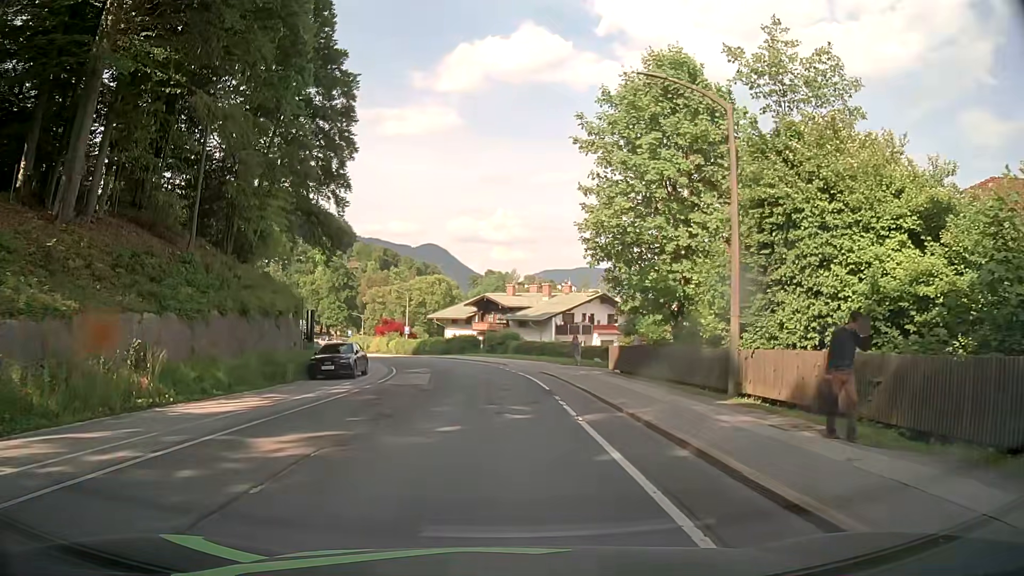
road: tertiary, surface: asphalt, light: Day
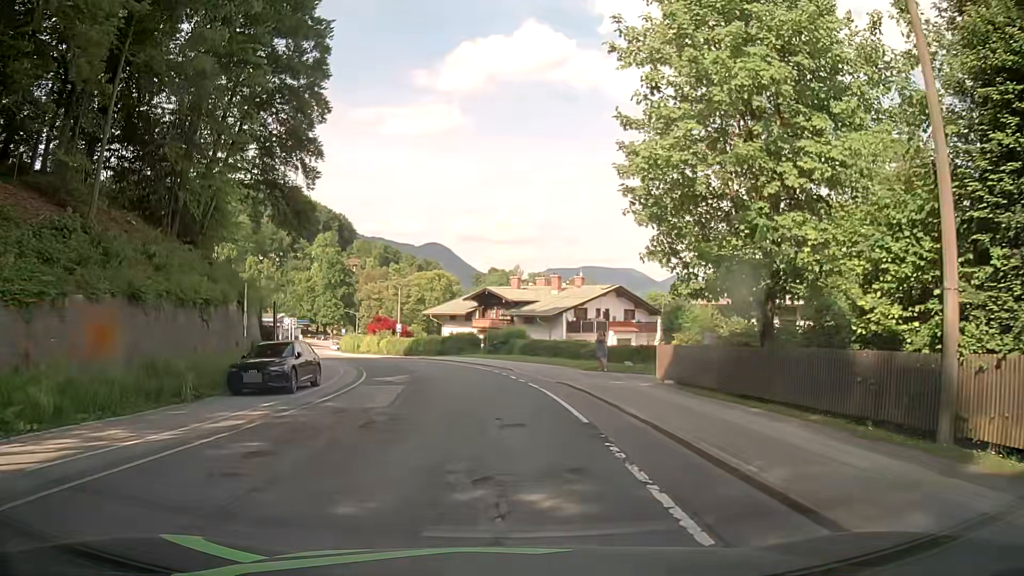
(-0.1, +8.4) m; -1°
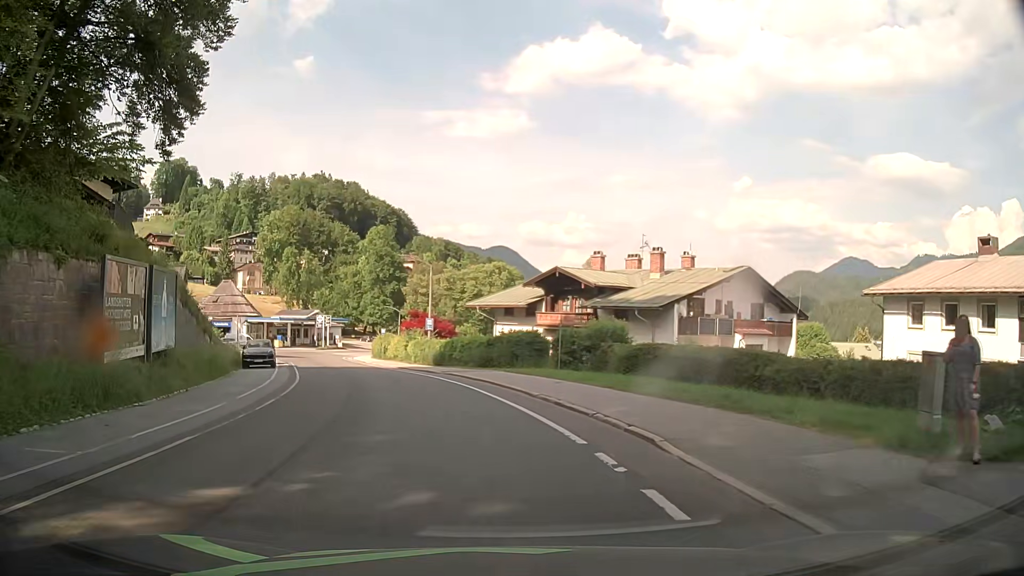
(-0.7, +20.9) m; -6°
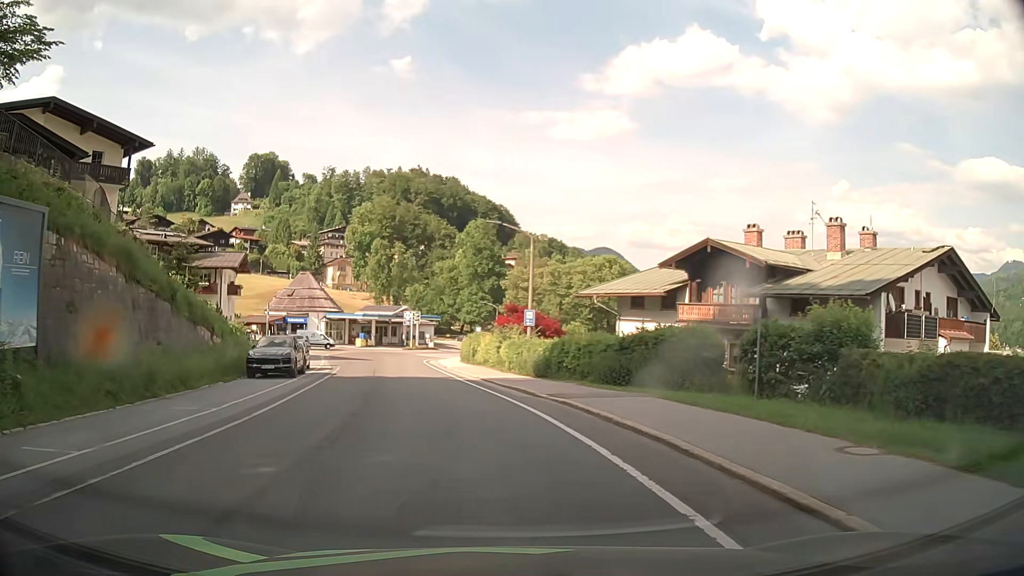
(-1.0, +13.2) m; -7°
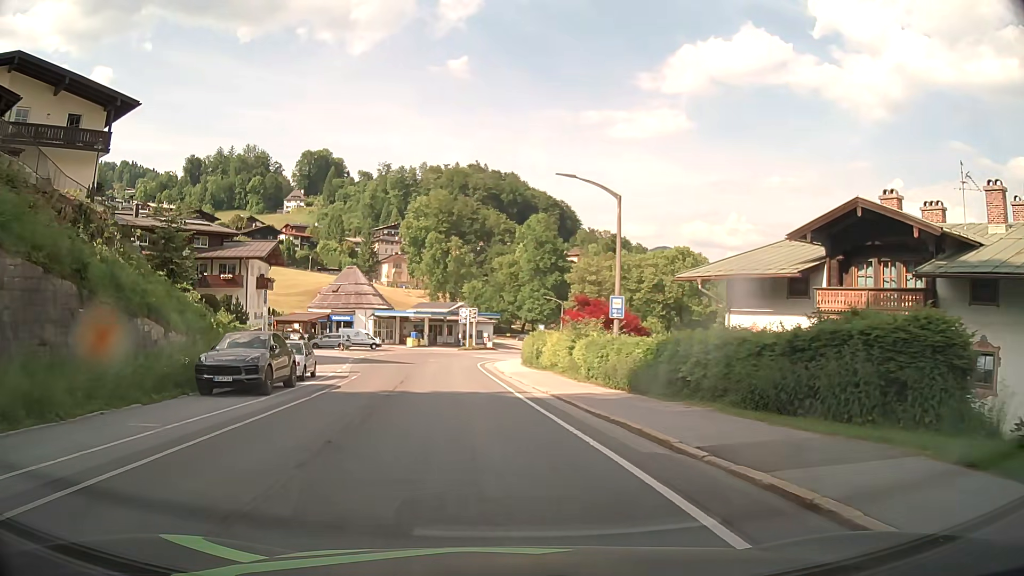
(-0.7, +9.4) m; -7°
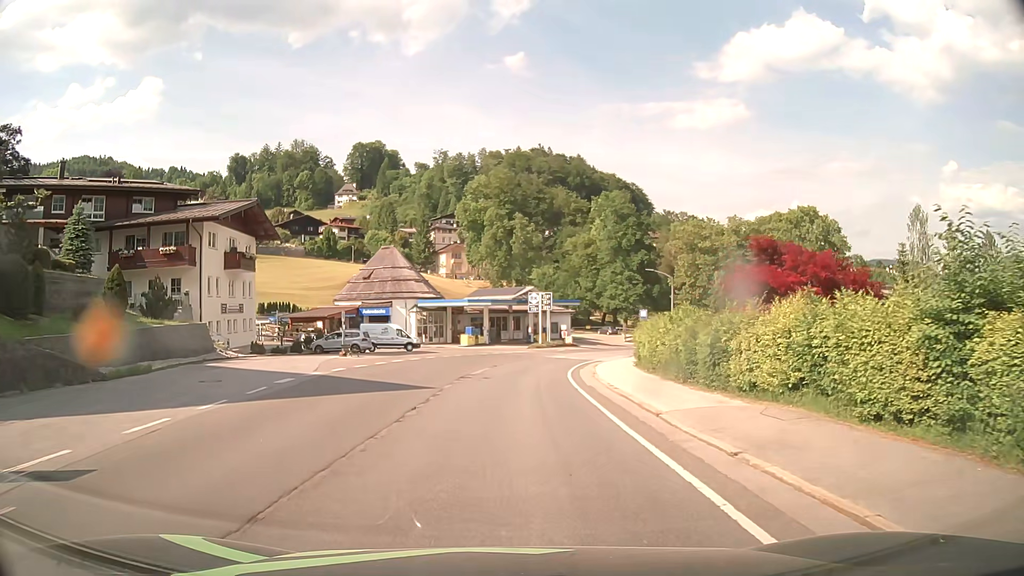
(-1.5, +23.9) m; -5°
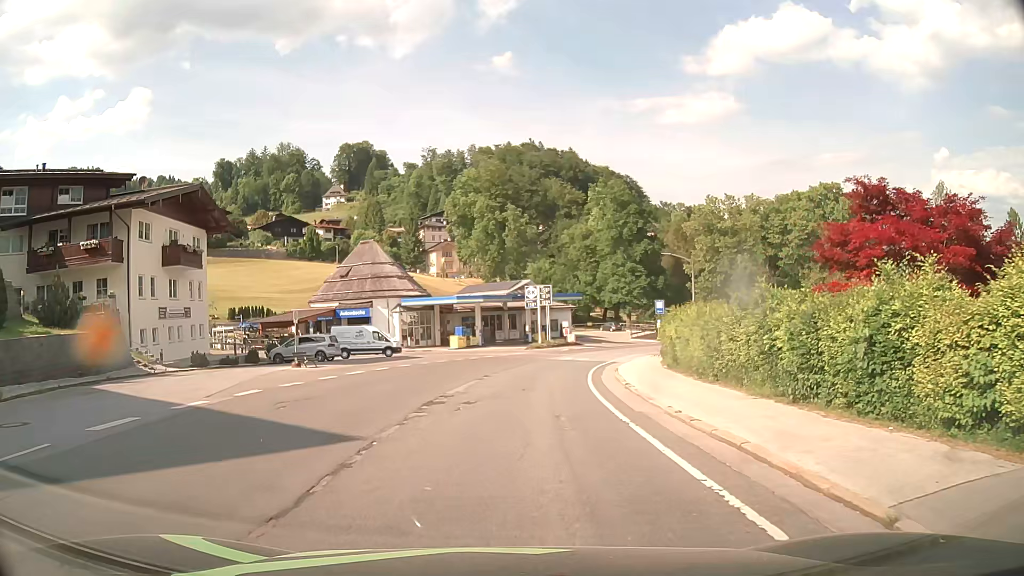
(0.0, +8.4) m; 0°
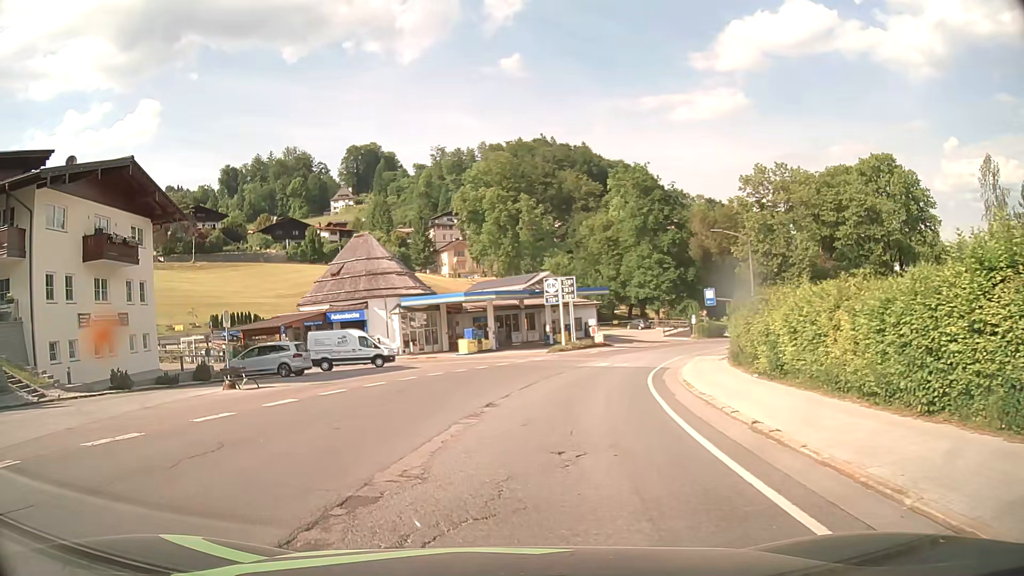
(+0.1, +9.6) m; 0°
